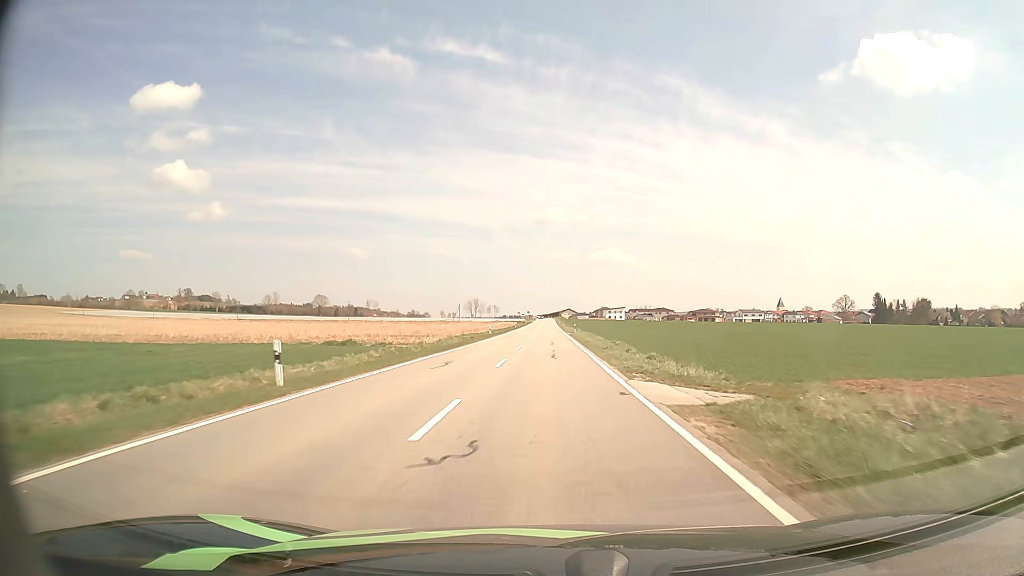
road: tertiary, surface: asphalt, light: Day
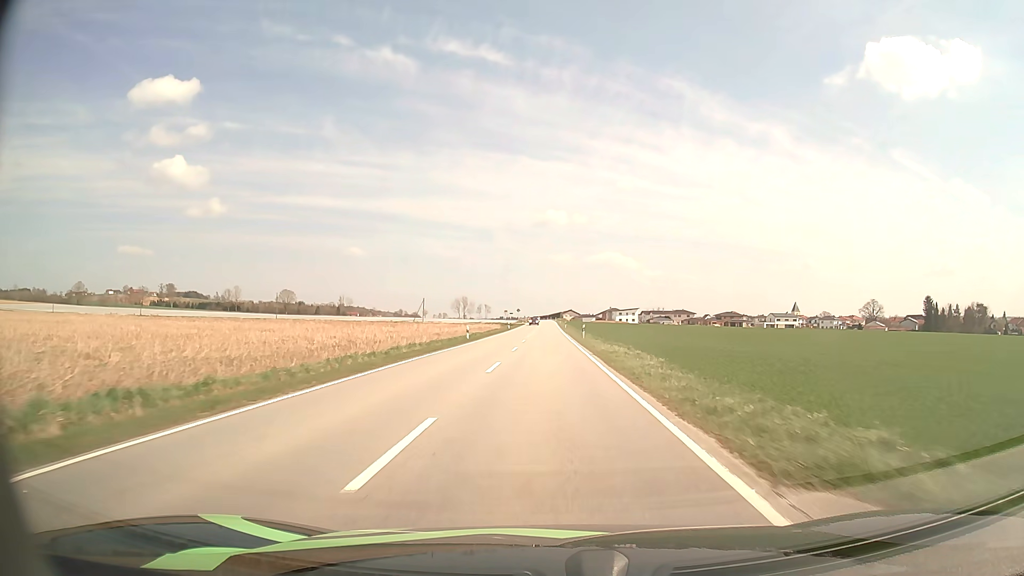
(+0.2, +64.8) m; 0°
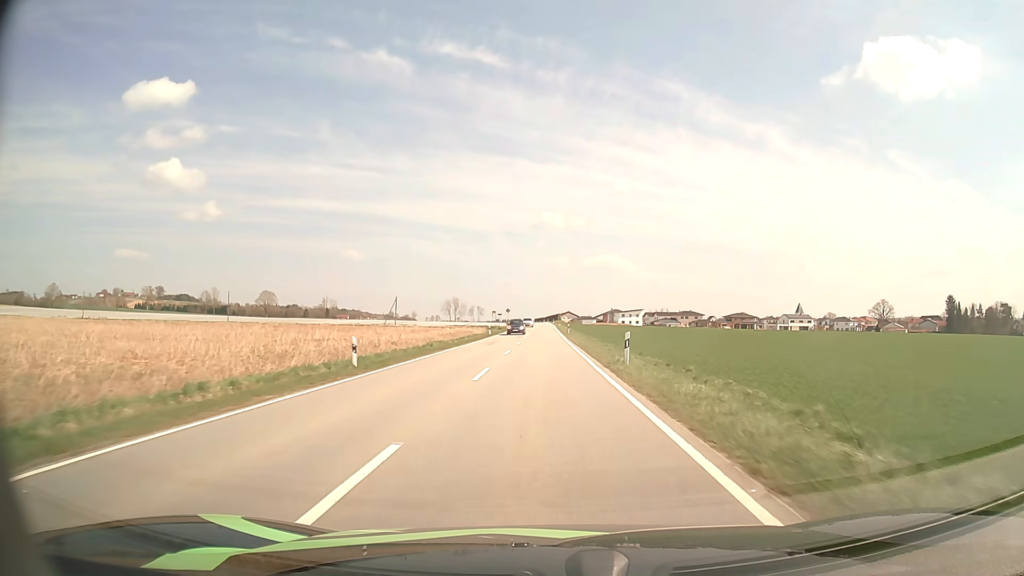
(+0.1, +26.8) m; 0°
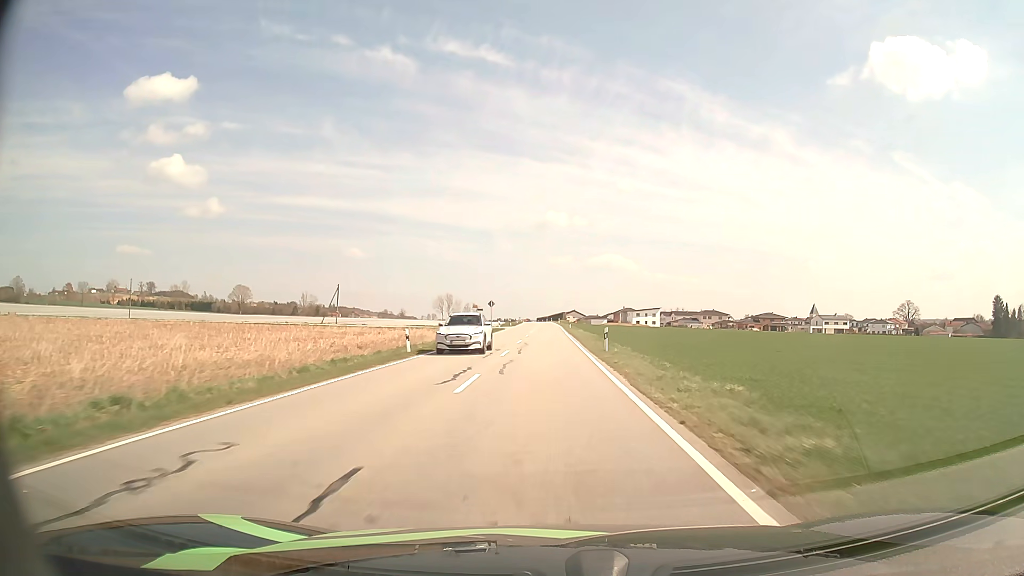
(-0.1, +41.0) m; 0°
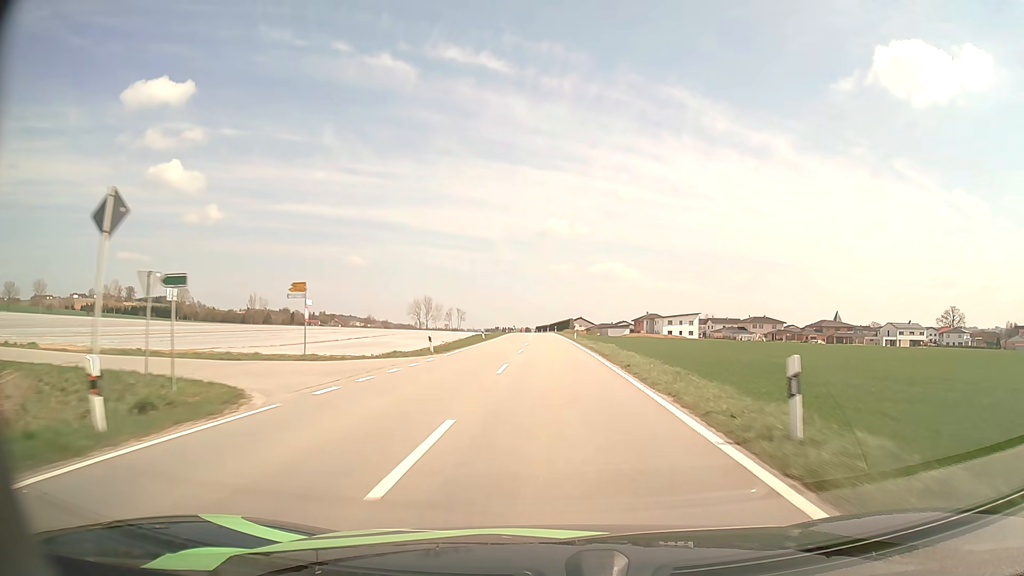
(-0.2, +69.3) m; 0°
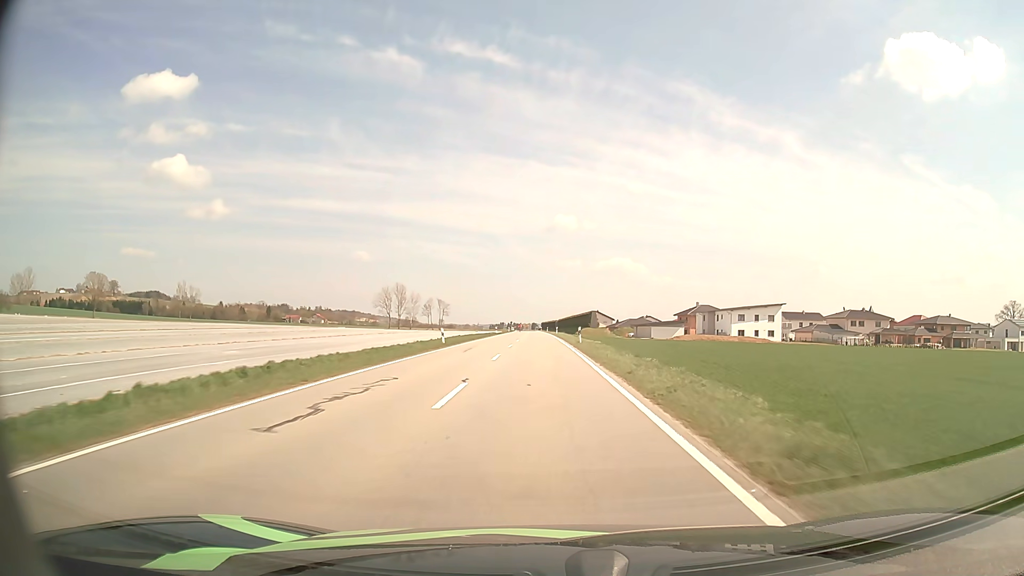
(0.0, +69.7) m; -1°
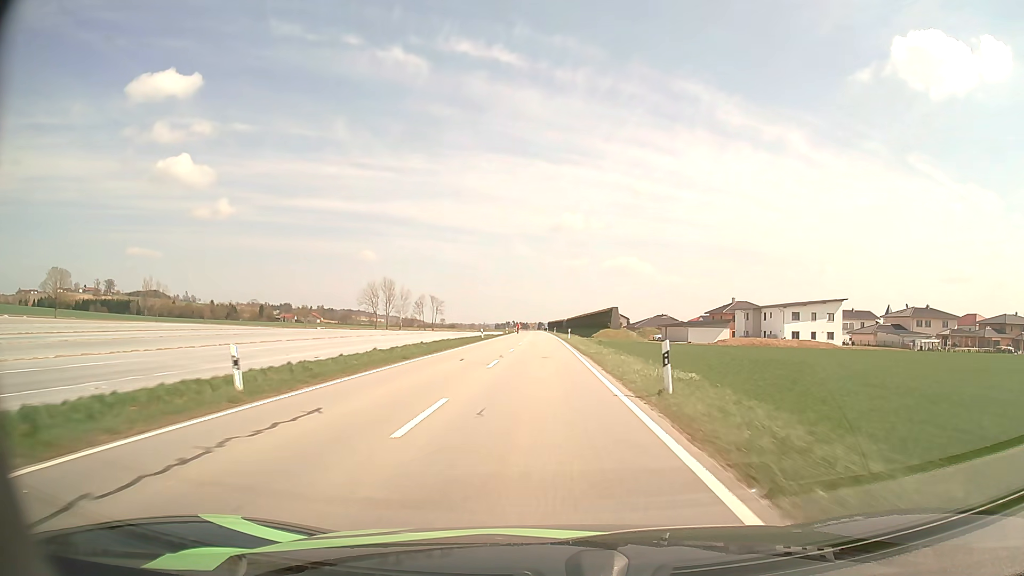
(-0.2, +27.0) m; -1°
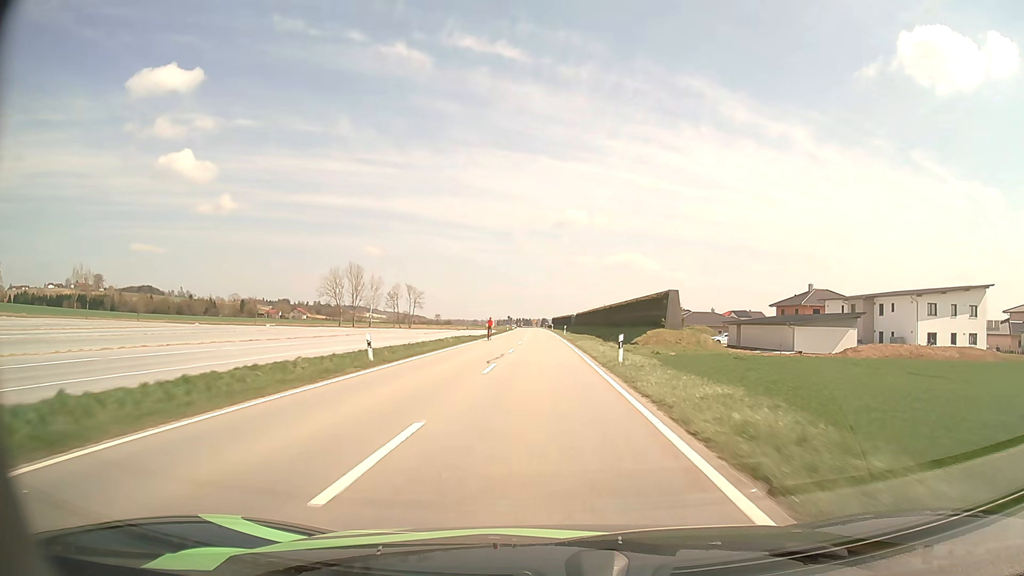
(-0.2, +40.6) m; 0°
(0, +10) (0, +20) (0, +30) (0, +40) (0, +50) (0, +60) (0, +70) (-1, +80) (-1, +90) (-1, +100) m
